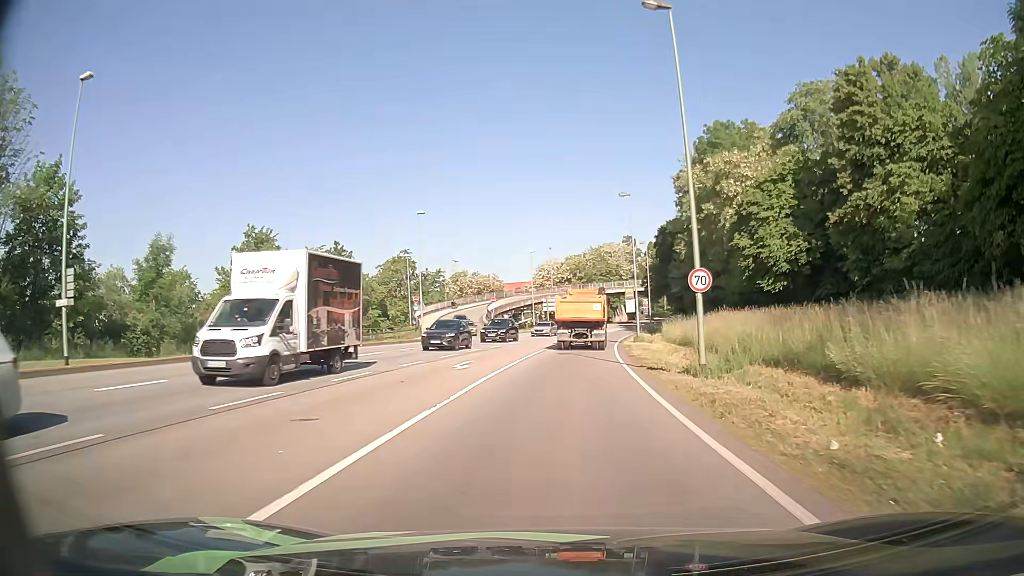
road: primary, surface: asphalt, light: Day
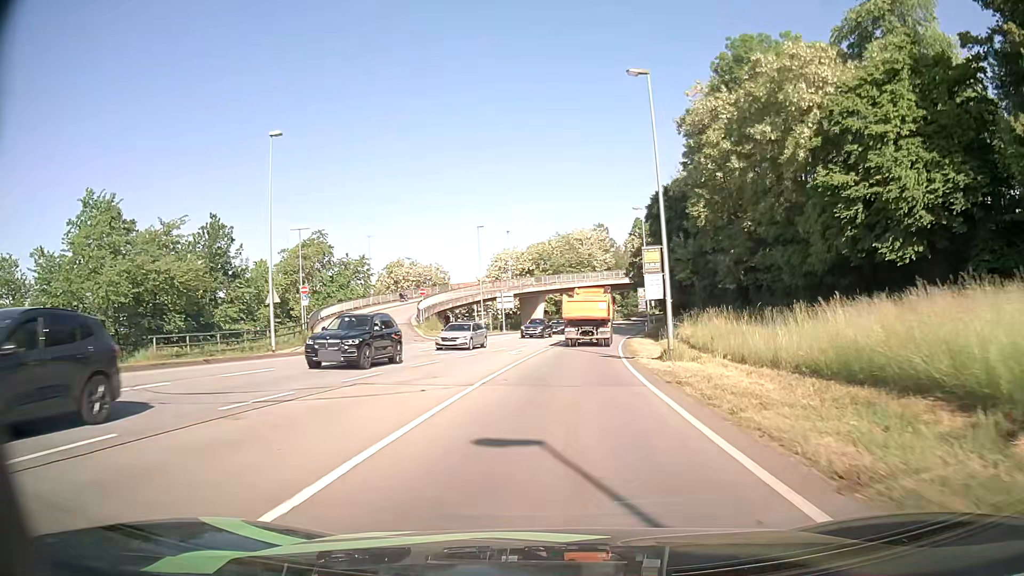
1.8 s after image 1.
(+0.6, +23.8) m; +3°
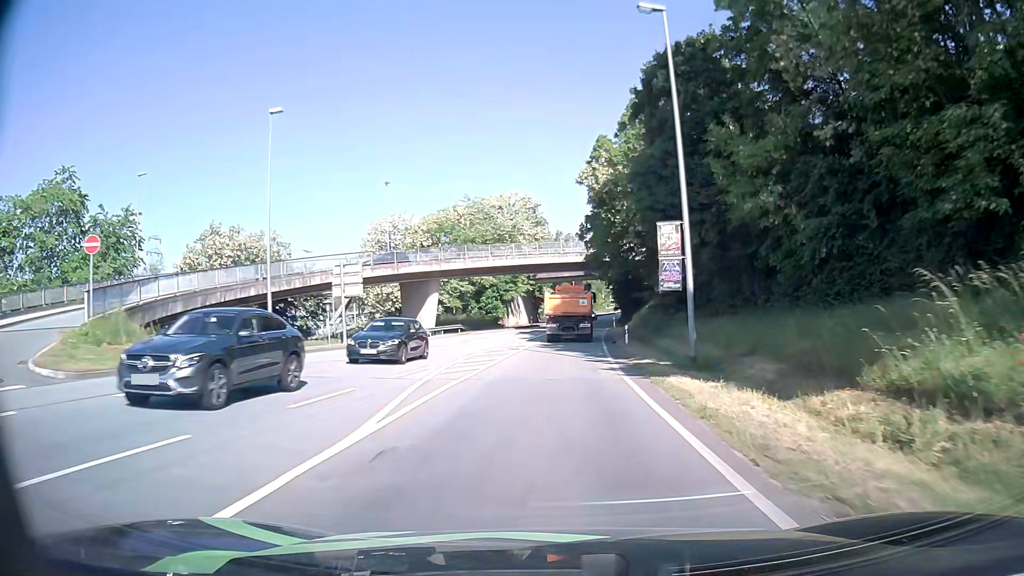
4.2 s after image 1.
(+1.9, +35.6) m; +7°
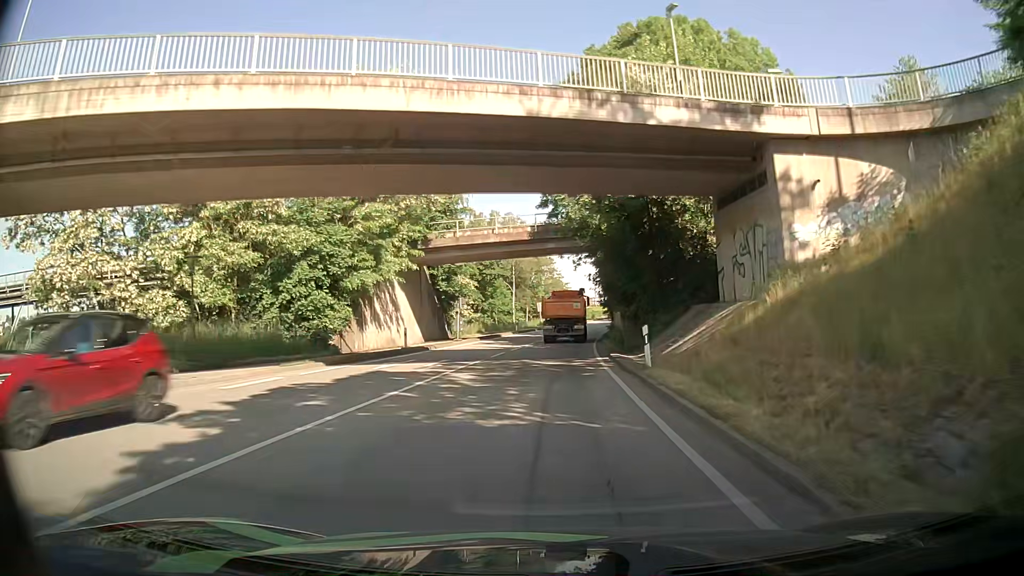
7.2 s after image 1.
(+2.0, +44.3) m; +5°
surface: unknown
